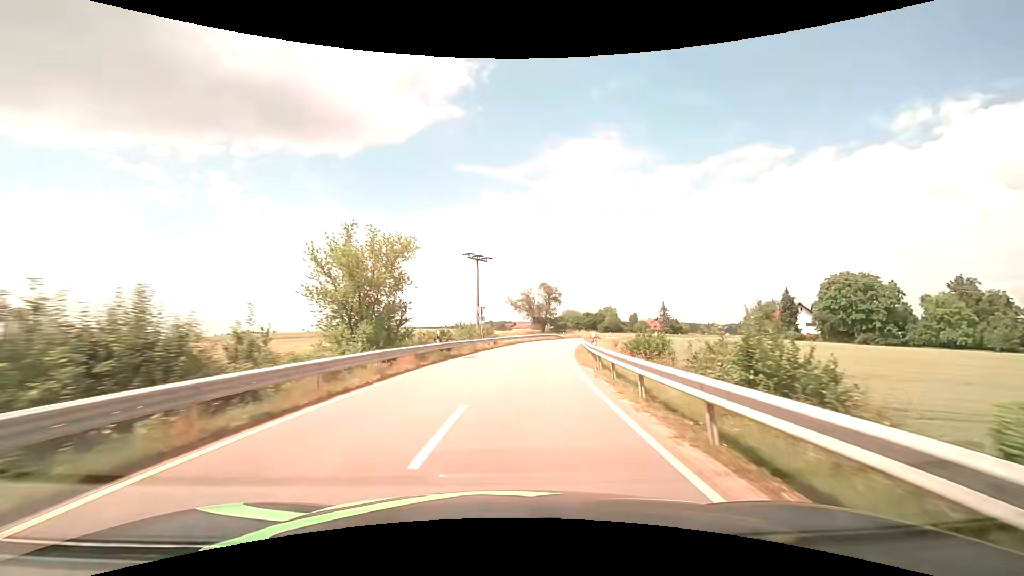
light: Day
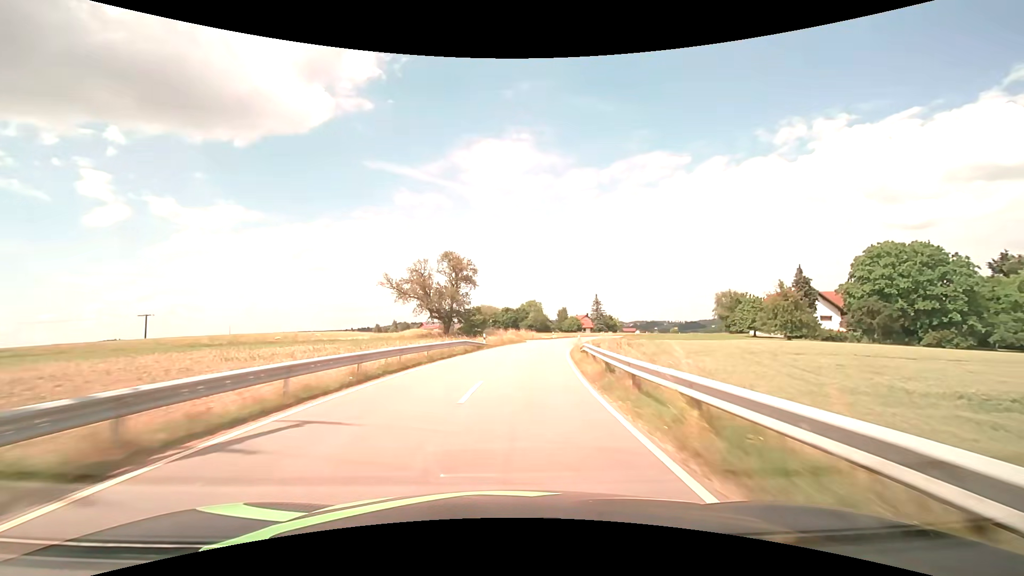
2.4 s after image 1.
(+4.0, +44.4) m; +10°
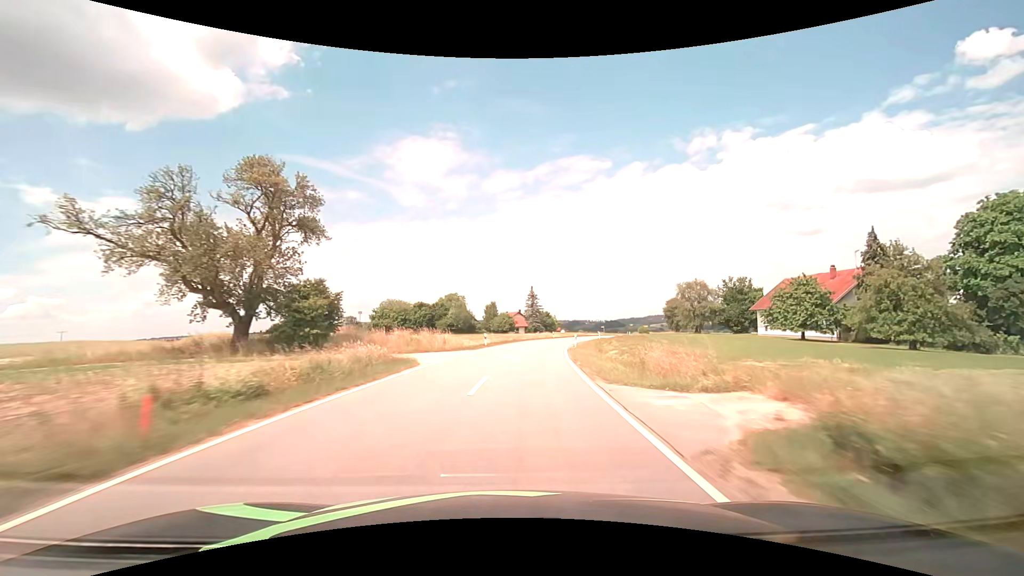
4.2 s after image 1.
(+2.4, +35.6) m; +8°
(0, +10) (+1, +20) (+2, +30) (+3, +40) (+5, +50) (+7, +59) (+10, +69) (+13, +79) (+16, +88) (+19, +98) m
